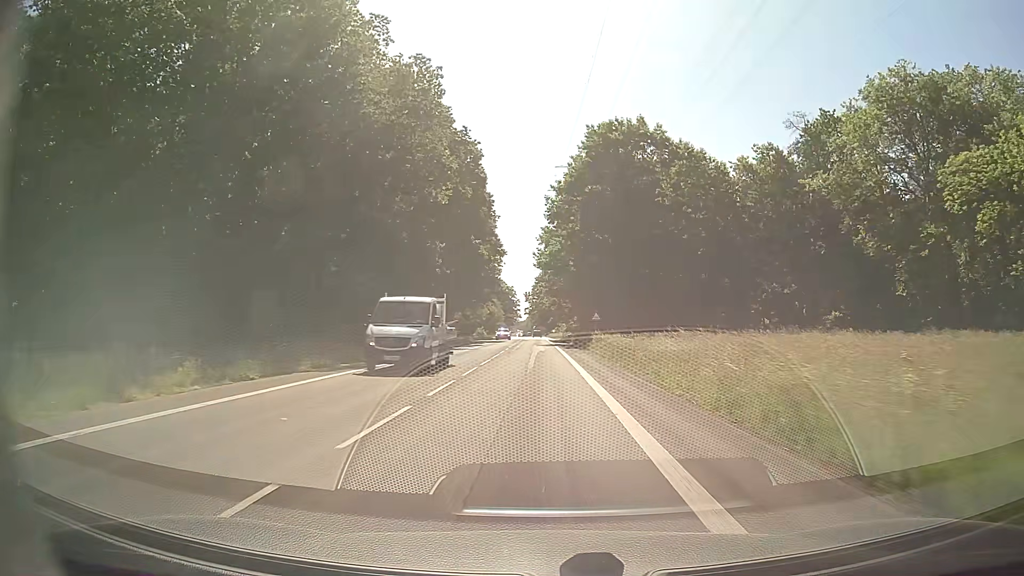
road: secondary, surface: asphalt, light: Day
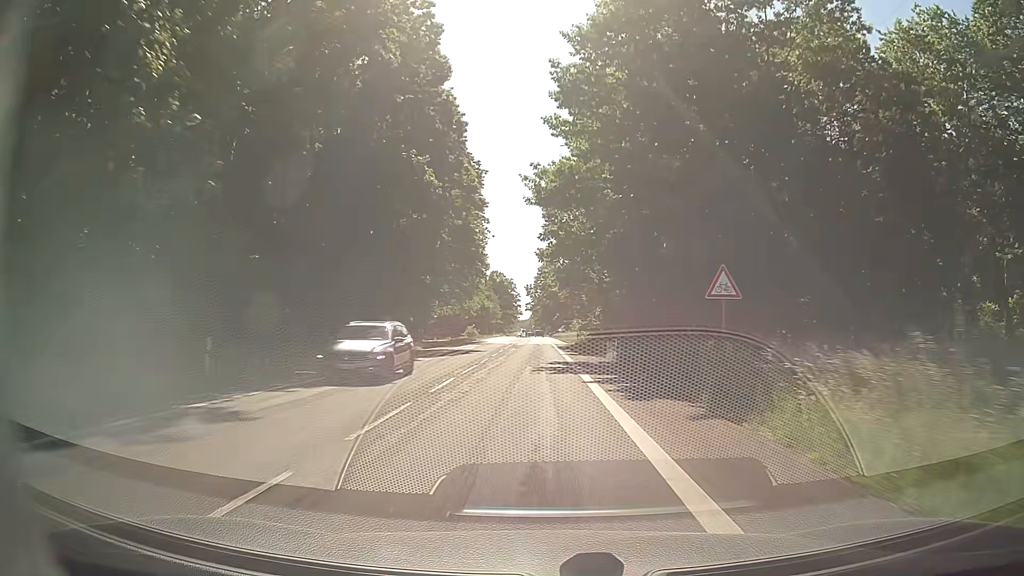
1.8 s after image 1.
(-0.3, +34.8) m; -1°
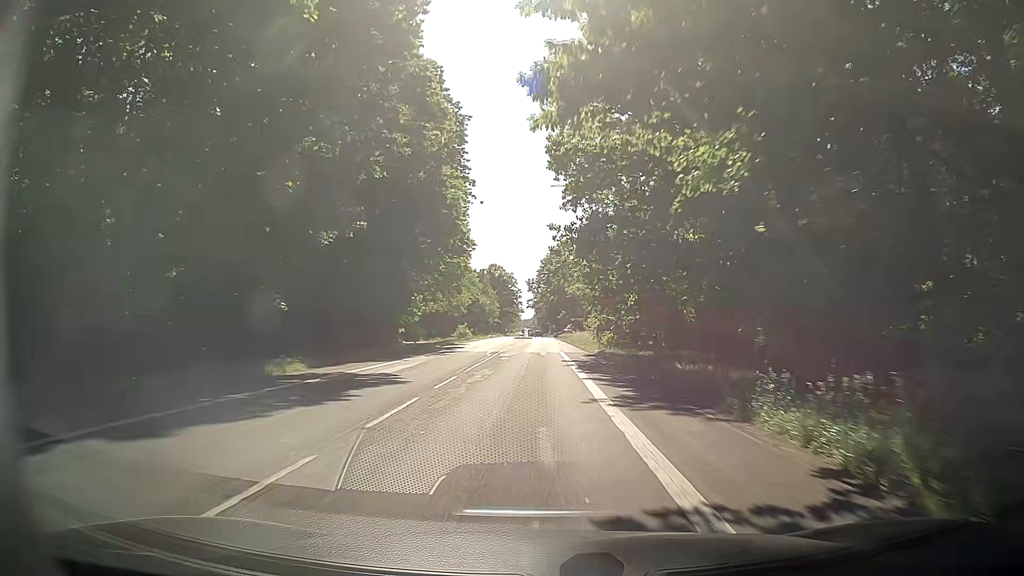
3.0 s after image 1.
(-0.1, +22.7) m; 0°
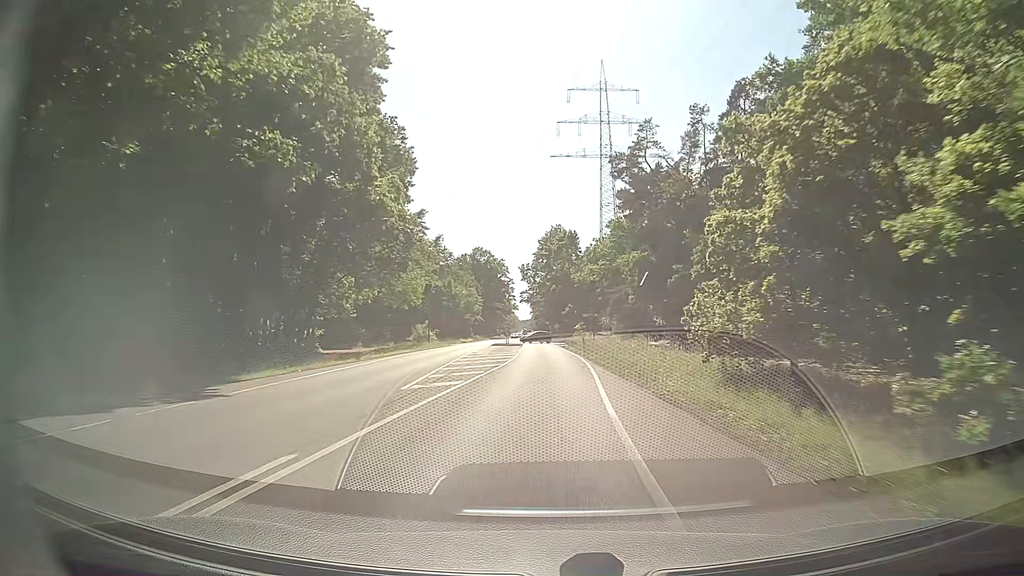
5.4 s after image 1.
(+0.2, +44.7) m; 0°
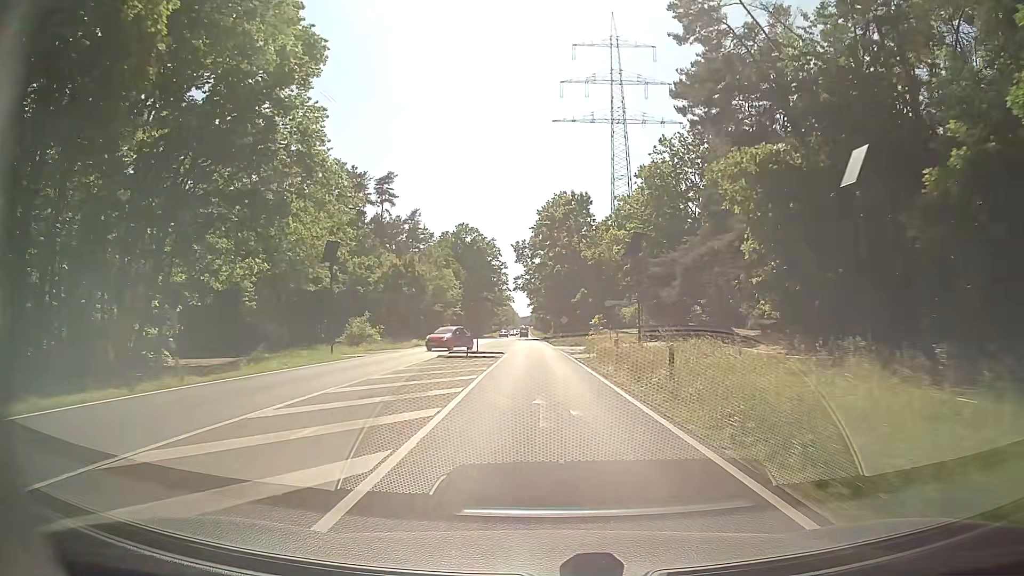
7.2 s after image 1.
(0.0, +33.2) m; 0°
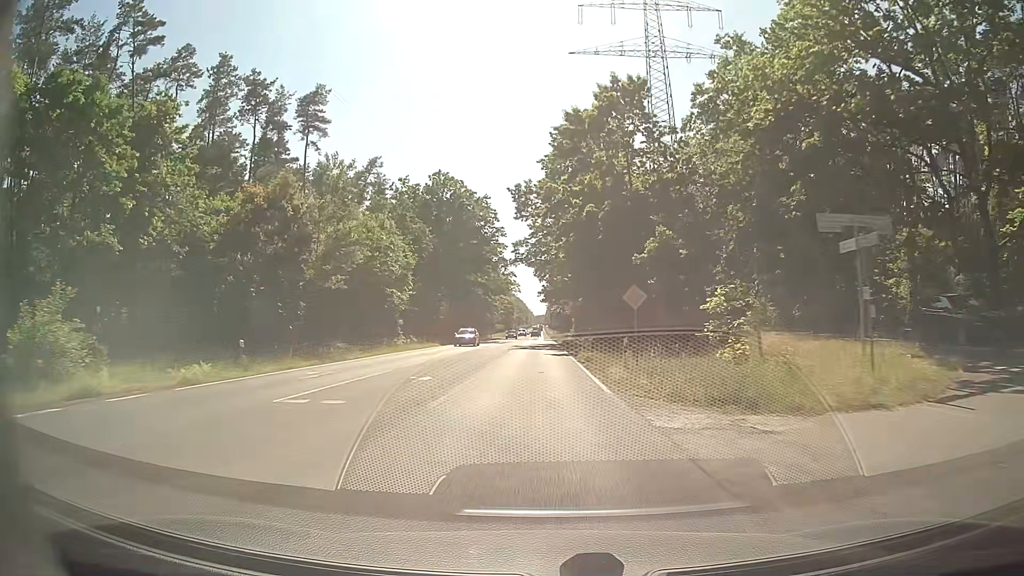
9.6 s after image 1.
(-0.4, +44.4) m; -1°
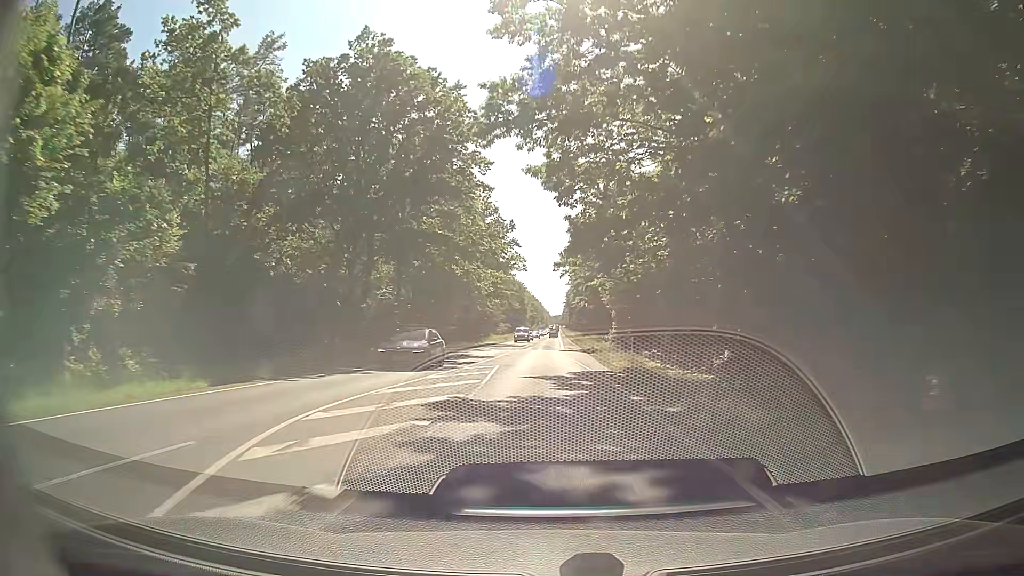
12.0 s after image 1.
(-0.4, +44.9) m; -1°
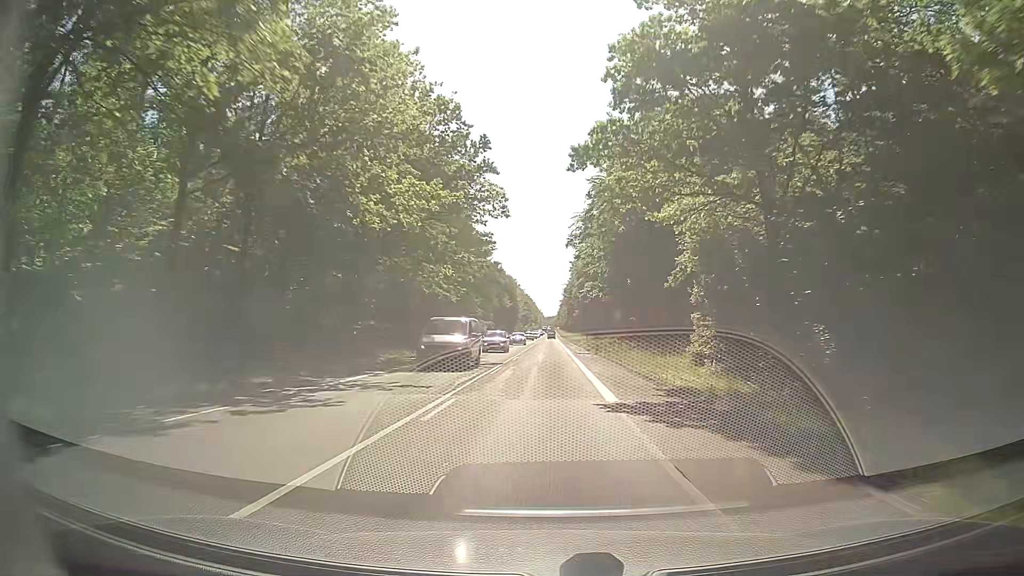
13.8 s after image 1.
(-0.2, +37.2) m; +1°
(0, +10) (0, +20) (0, +30) (0, +40) (0, +50) (0, +60) (0, +70) (0, +80) (+1, +90) (+1, +100) m
